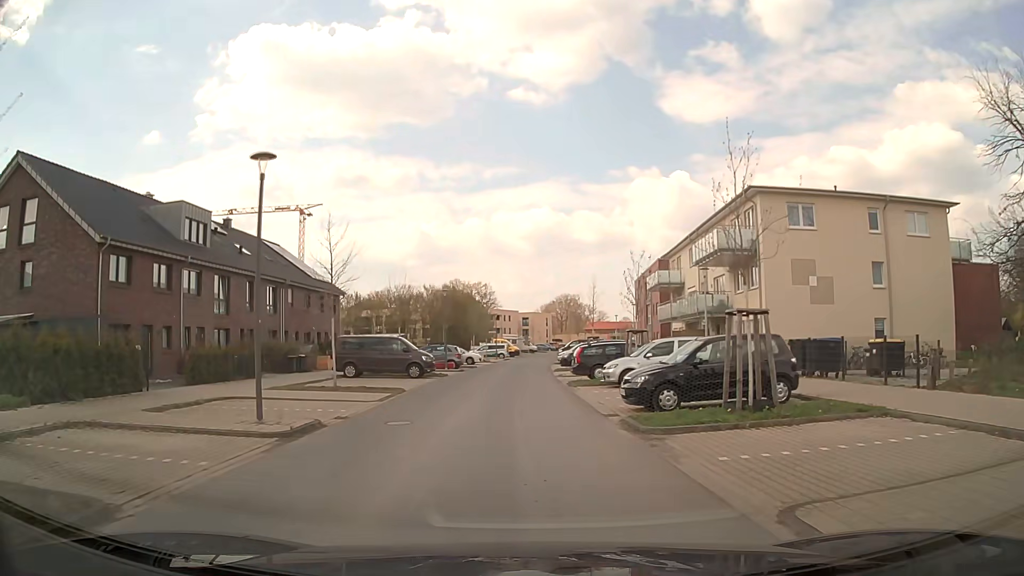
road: residential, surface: asphalt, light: Day
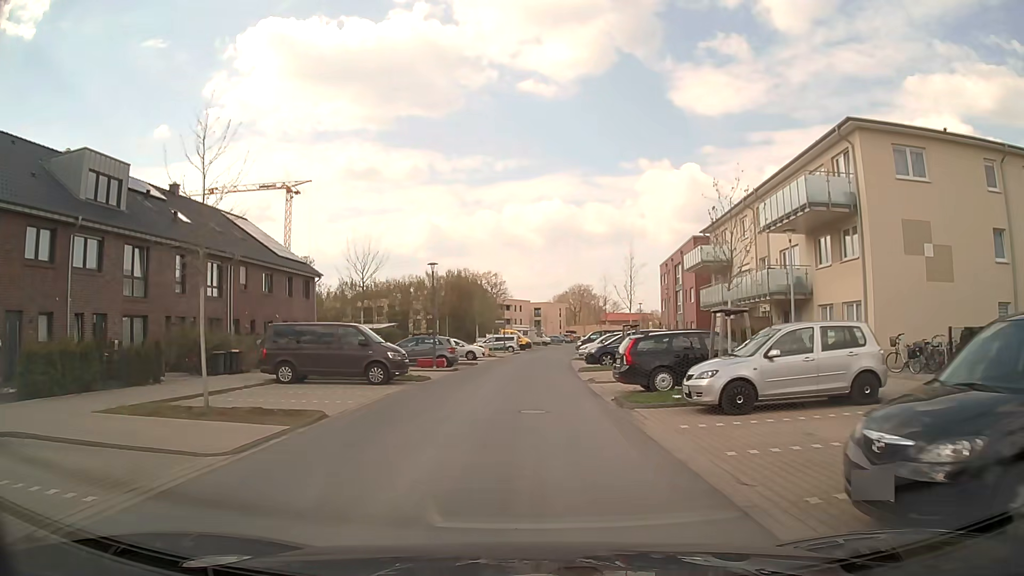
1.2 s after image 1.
(-0.1, +10.3) m; -1°
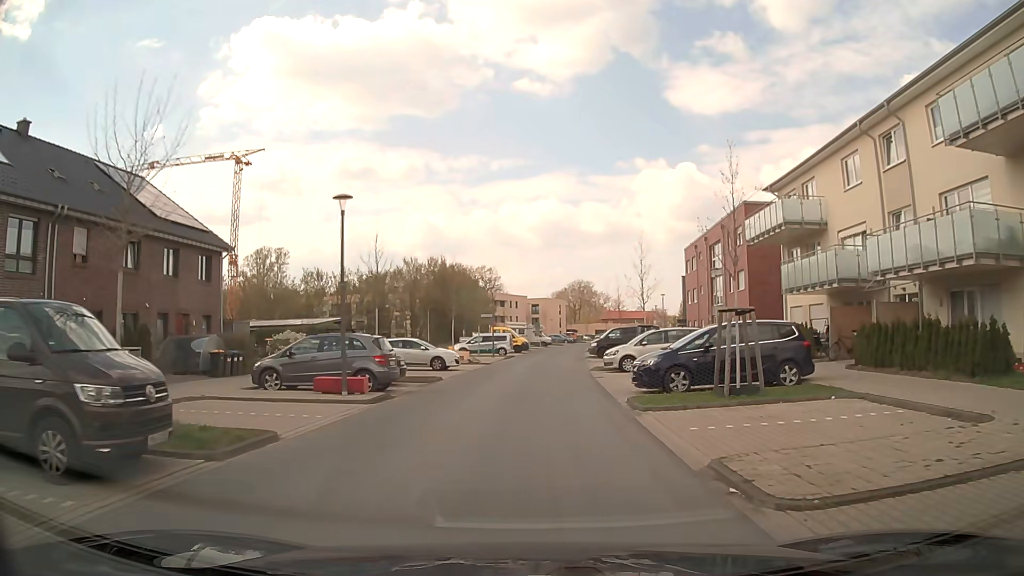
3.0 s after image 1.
(0.0, +15.3) m; 0°
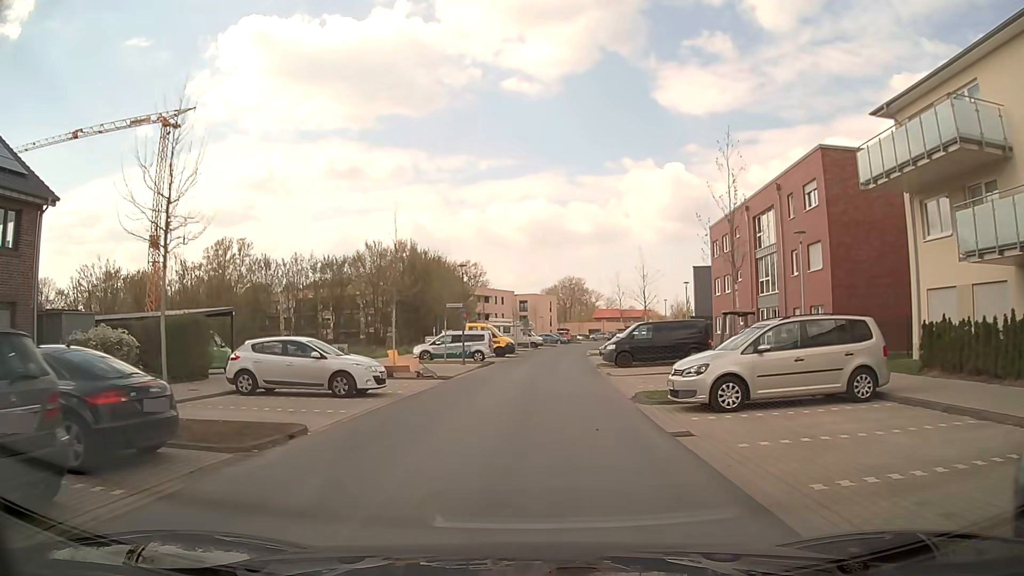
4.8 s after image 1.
(+0.1, +14.3) m; +1°
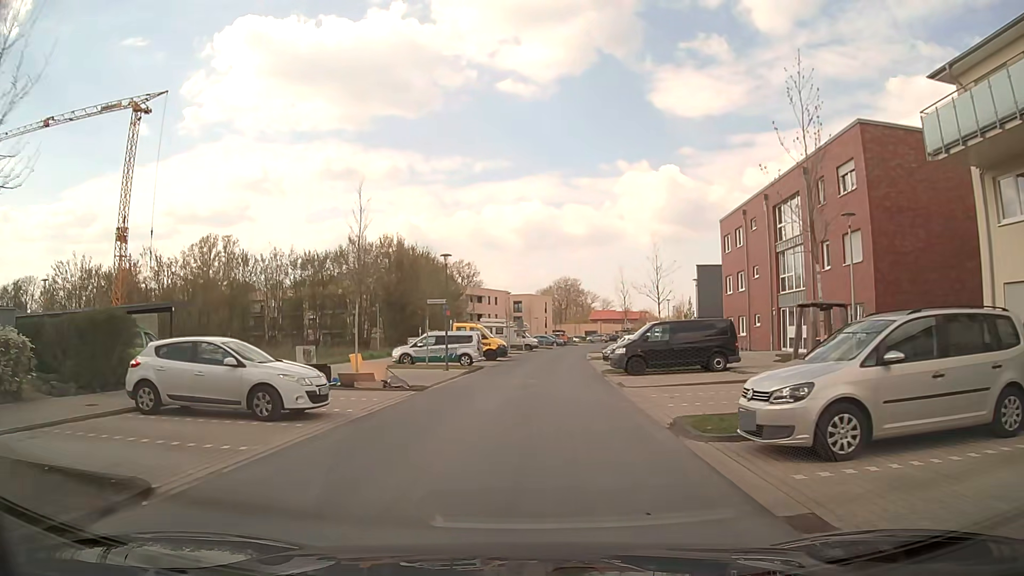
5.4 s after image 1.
(0.0, +4.7) m; 0°
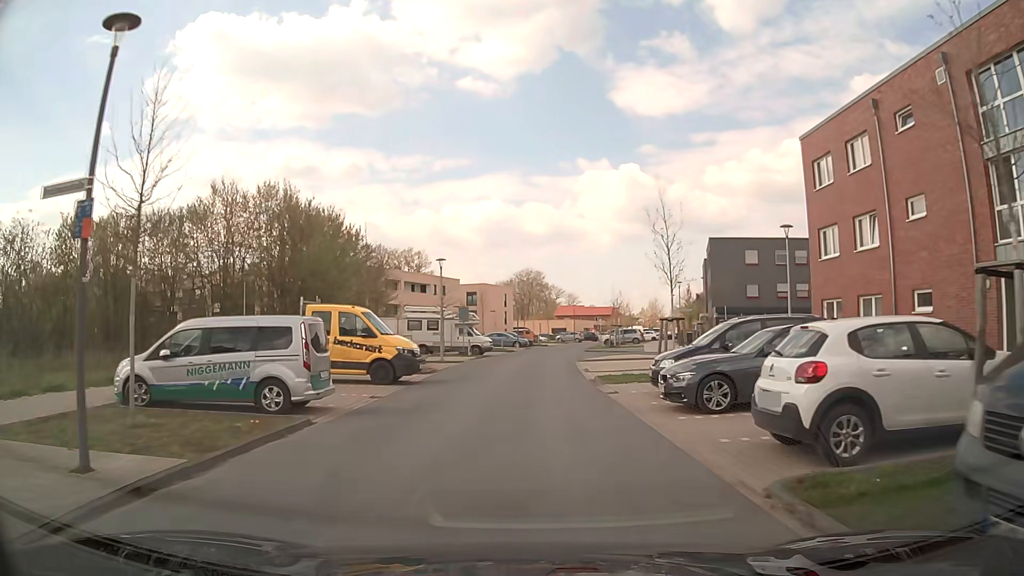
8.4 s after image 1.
(+0.8, +22.8) m; +5°
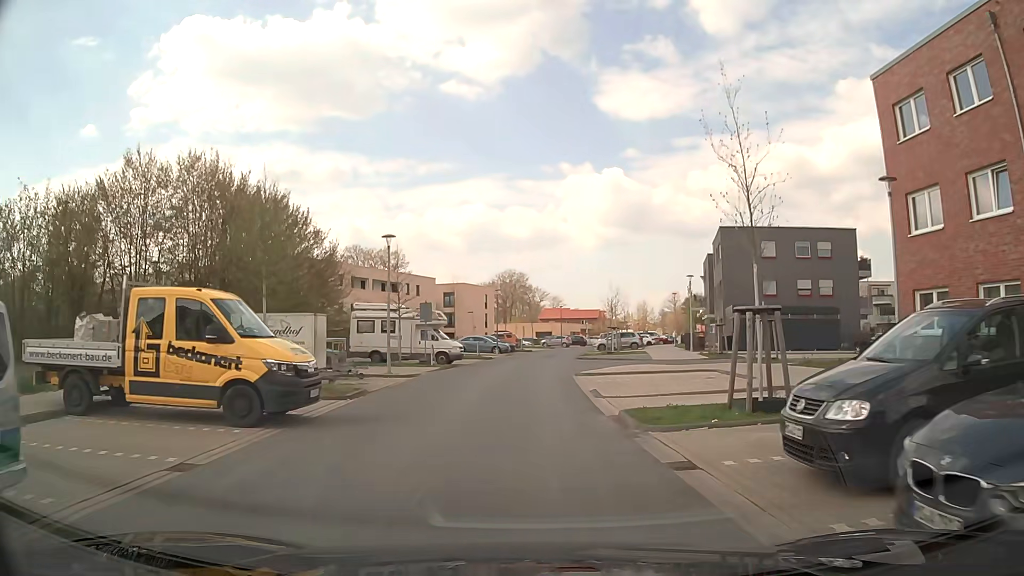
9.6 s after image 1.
(0.0, +8.9) m; 0°
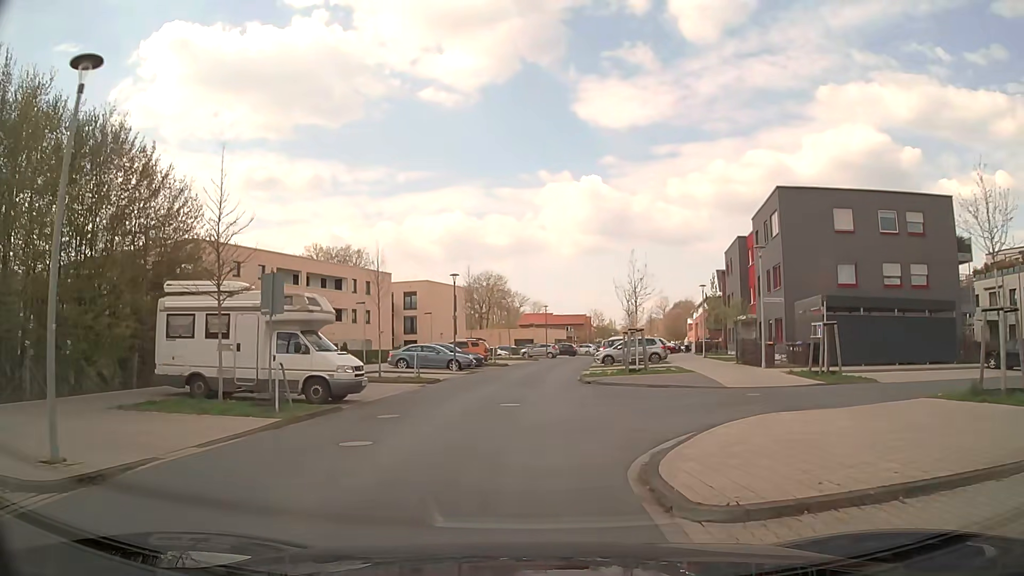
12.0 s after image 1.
(+0.4, +17.4) m; +2°
(0, +10) (0, +20) (+1, +30) (+2, +40) (+3, +50) (+5, +60) (+8, +69) (+10, +79) (+13, +89) (+16, +98) m
